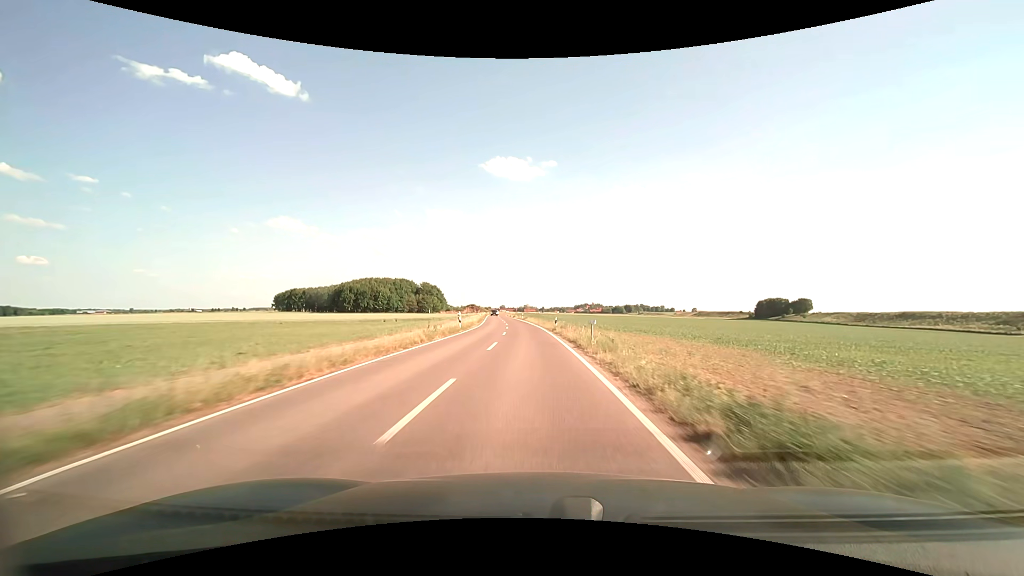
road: tertiary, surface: asphalt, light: Day
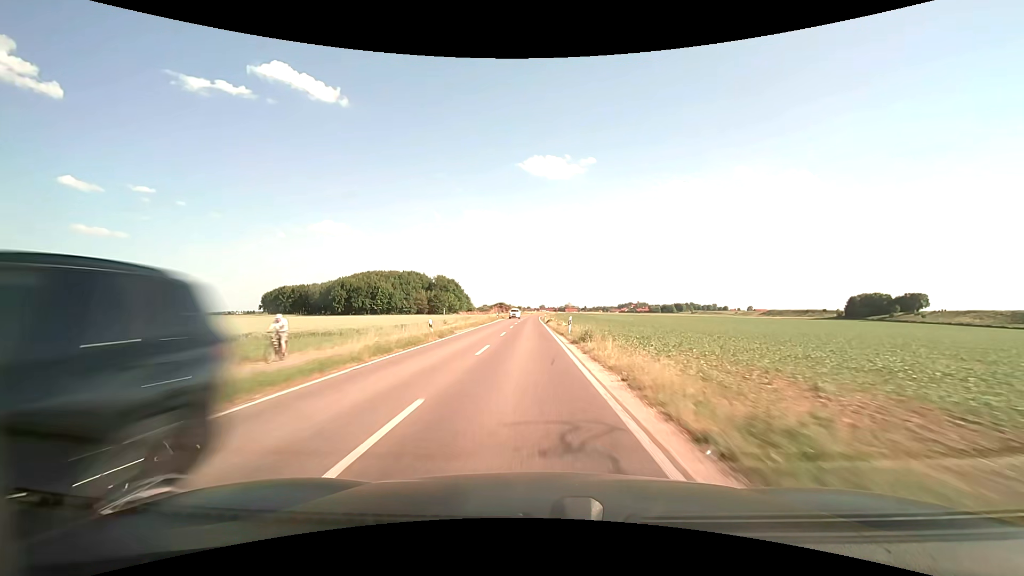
(-2.1, +61.9) m; -5°
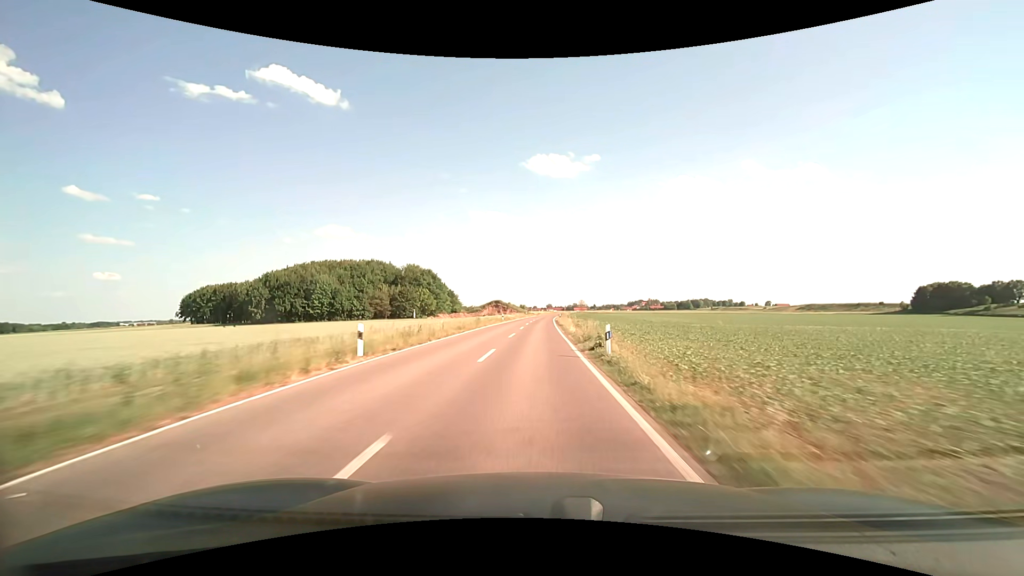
(-0.7, +61.9) m; -1°
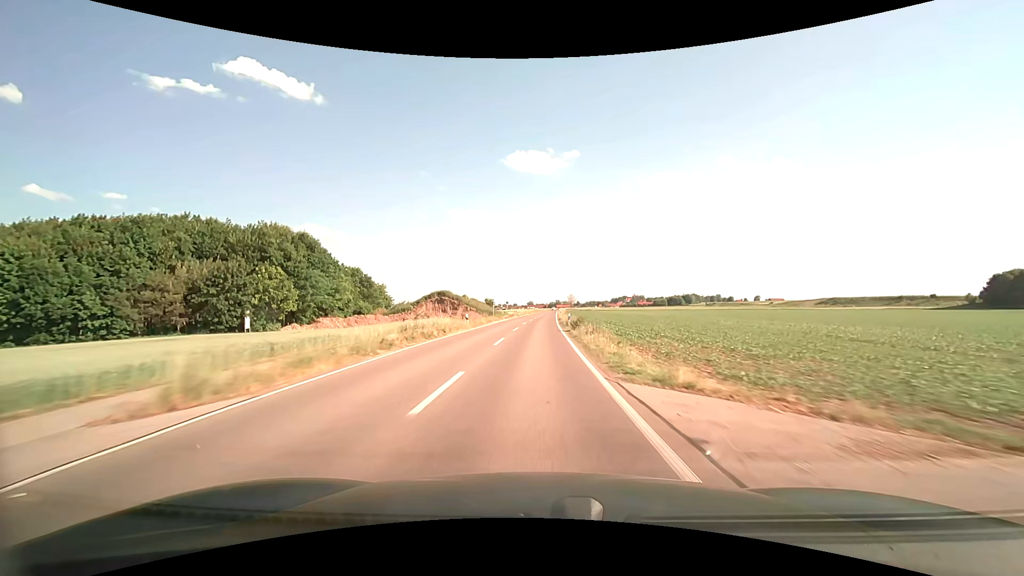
(+1.1, +78.2) m; +2°
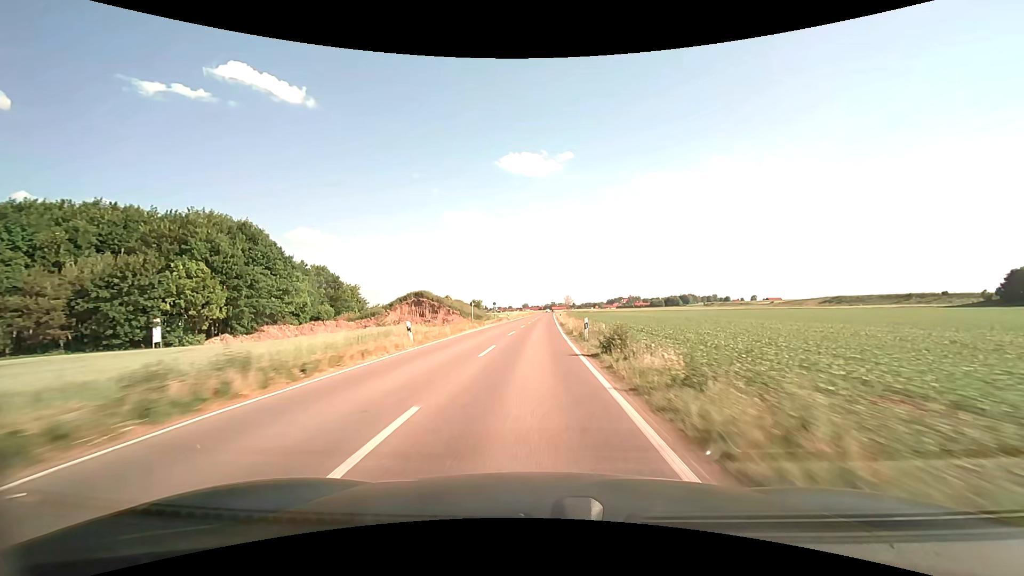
(+0.1, +15.6) m; 0°
(0, +10) (0, +20) (0, +30) (0, +40) (+1, +50) (+1, +60) (+1, +70) (+1, +80) (+2, +90) (+2, +100) m
